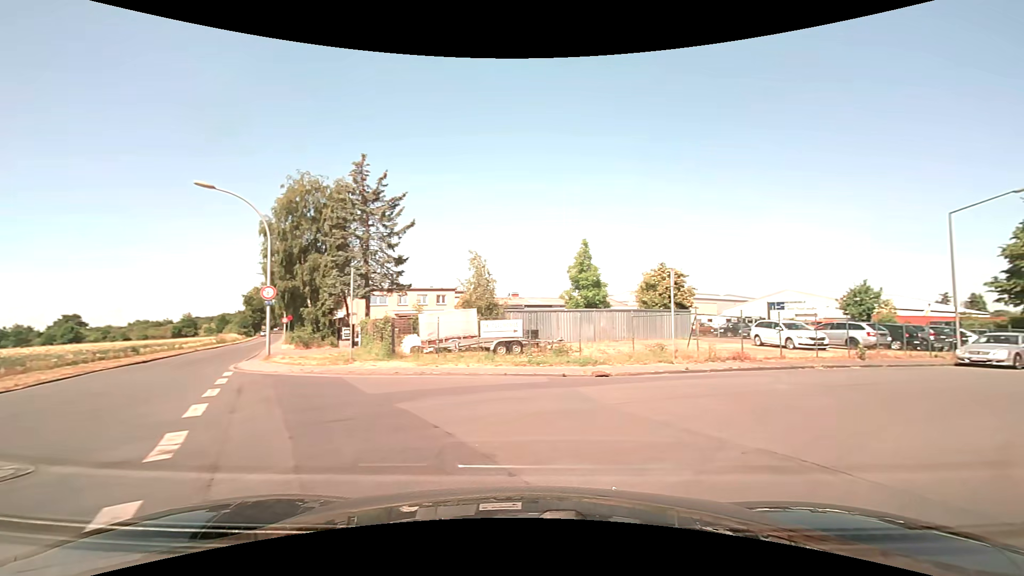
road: unclassified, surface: asphalt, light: Day
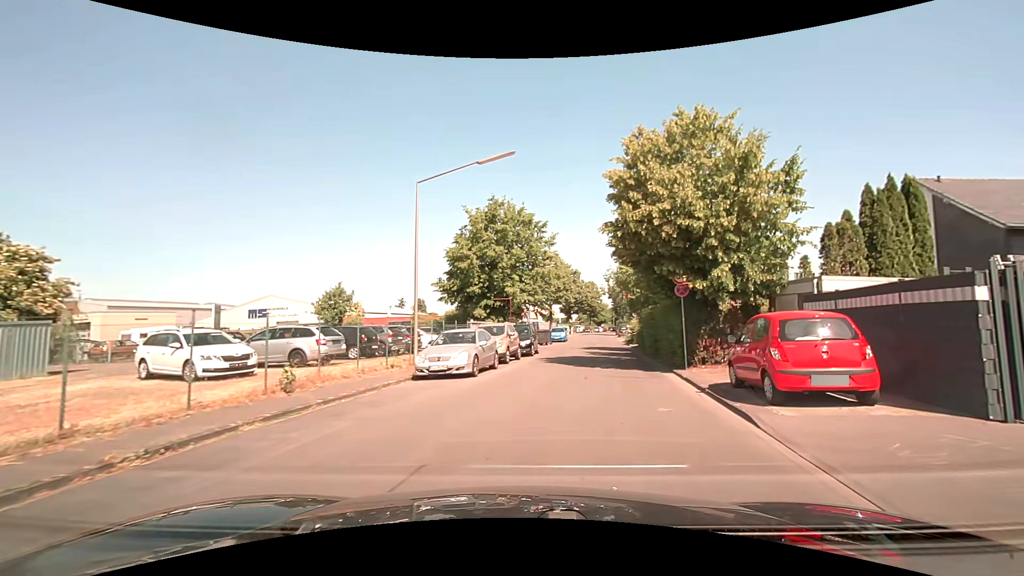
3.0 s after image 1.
(+6.5, +10.5) m; +55°
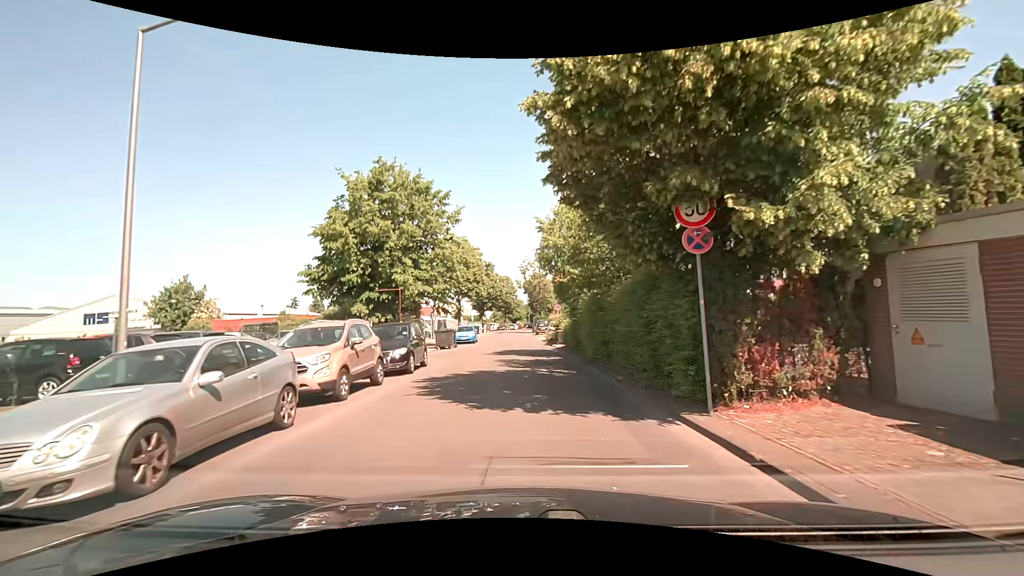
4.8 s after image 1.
(+0.9, +9.4) m; +9°
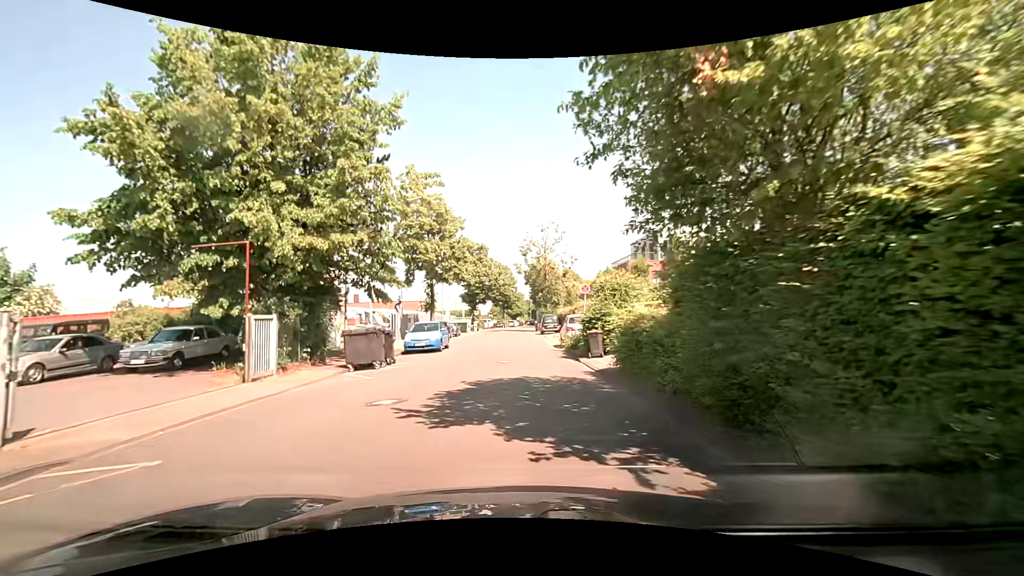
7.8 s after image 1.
(0.0, +16.7) m; 0°
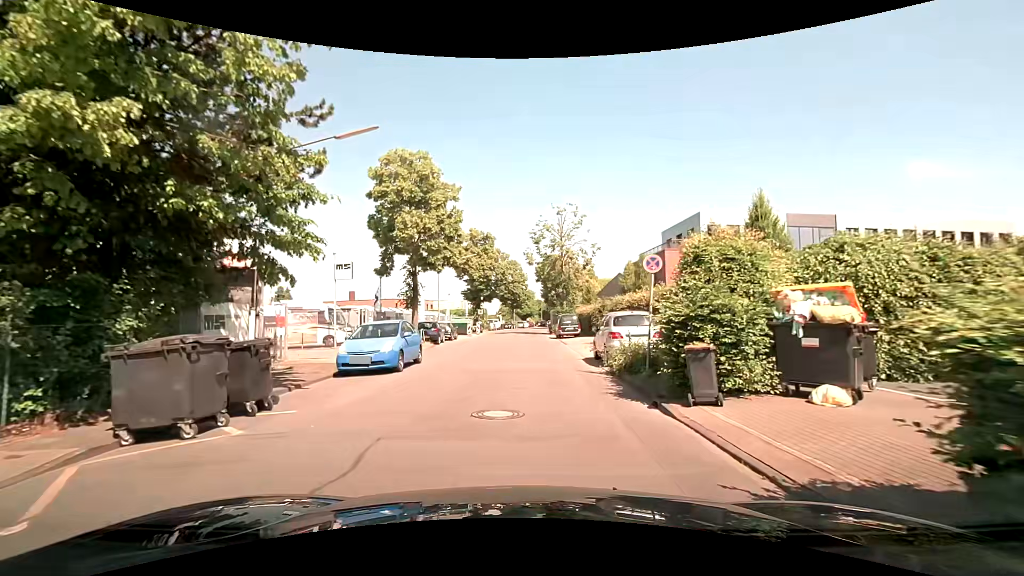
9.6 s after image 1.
(-0.2, +9.5) m; -1°
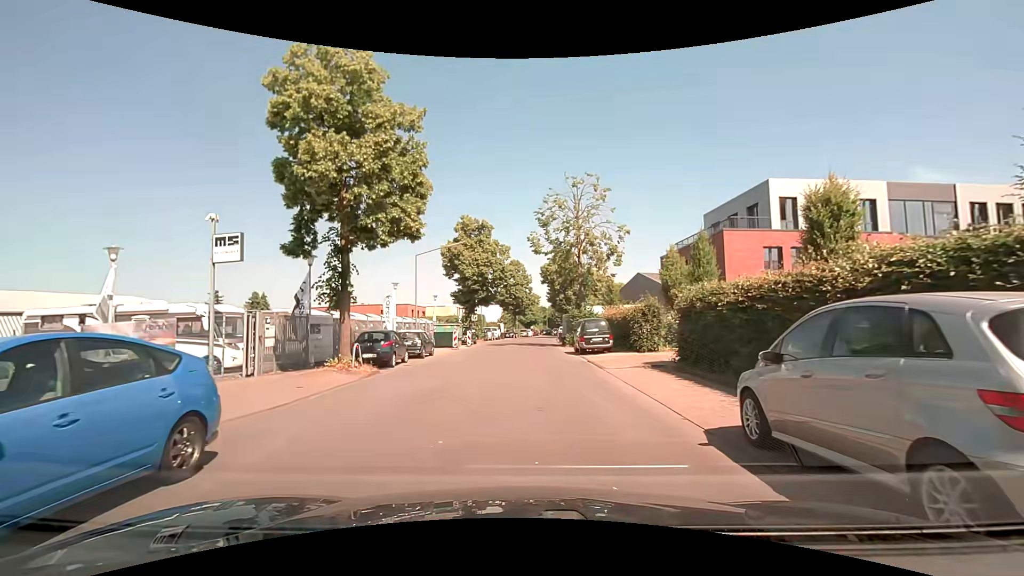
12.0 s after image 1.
(0.0, +11.9) m; -1°
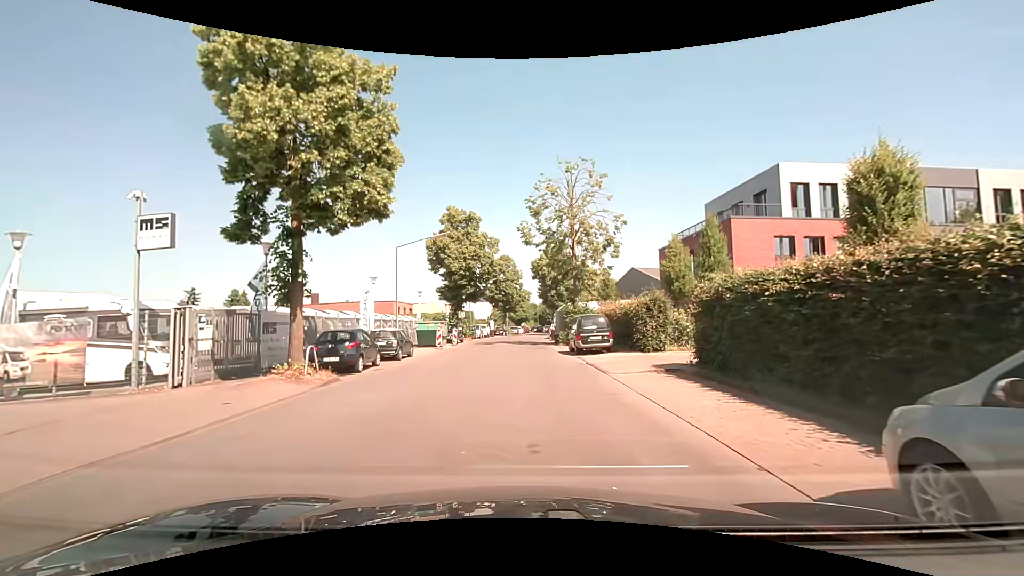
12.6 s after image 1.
(+0.1, +2.8) m; +2°
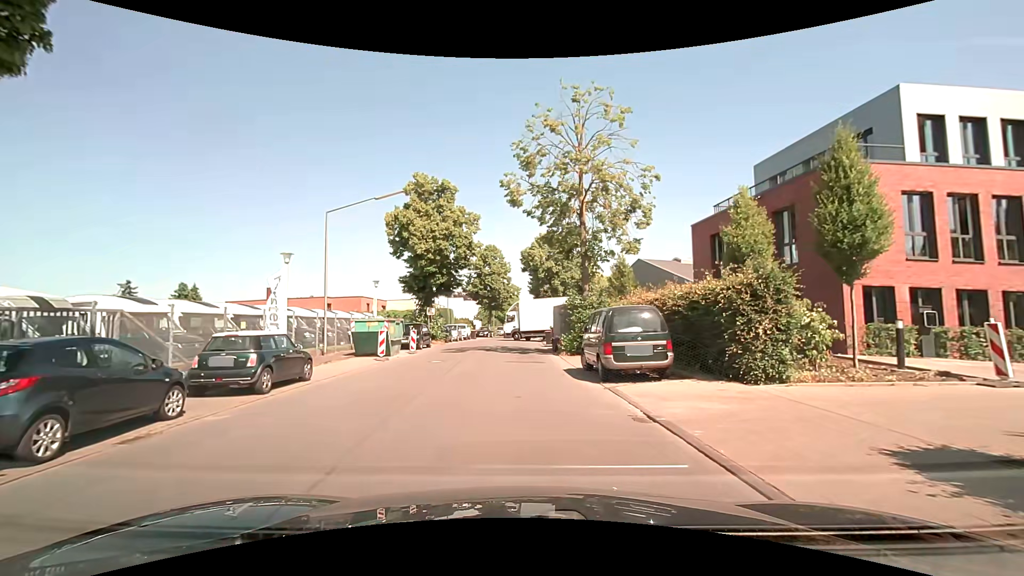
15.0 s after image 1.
(+0.2, +10.6) m; +1°
